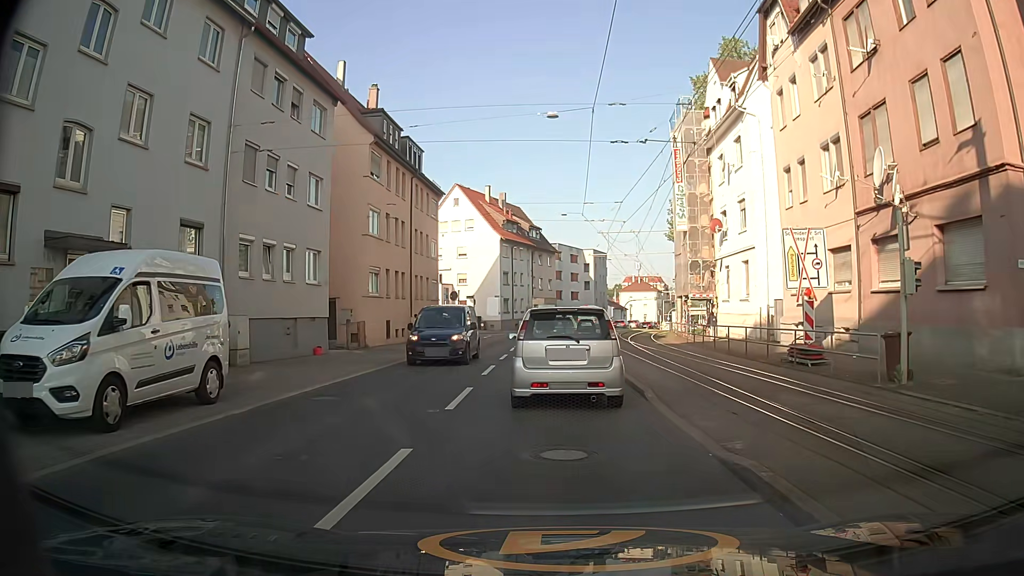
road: secondary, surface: asphalt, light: Day
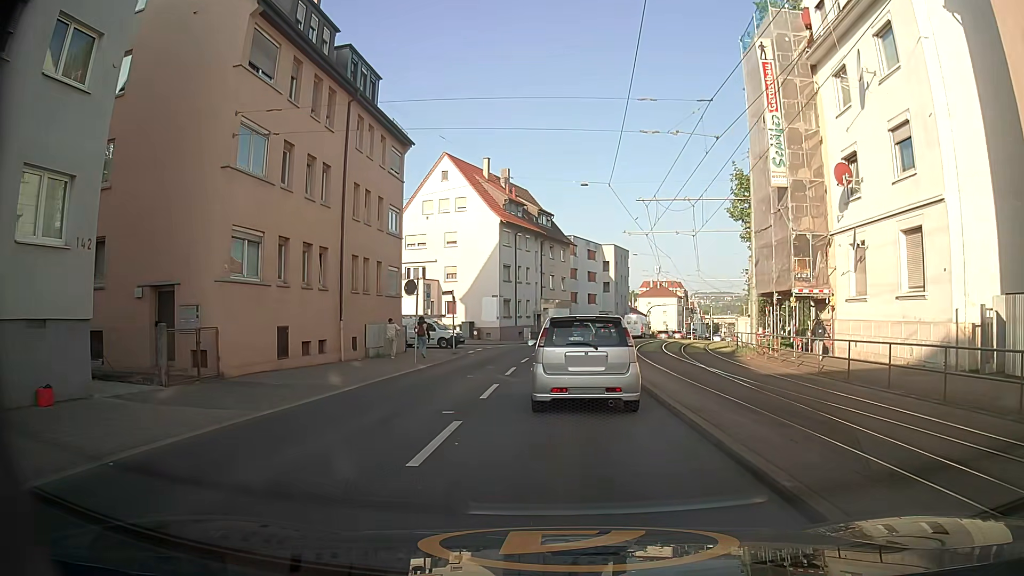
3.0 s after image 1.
(+0.1, +15.7) m; 0°
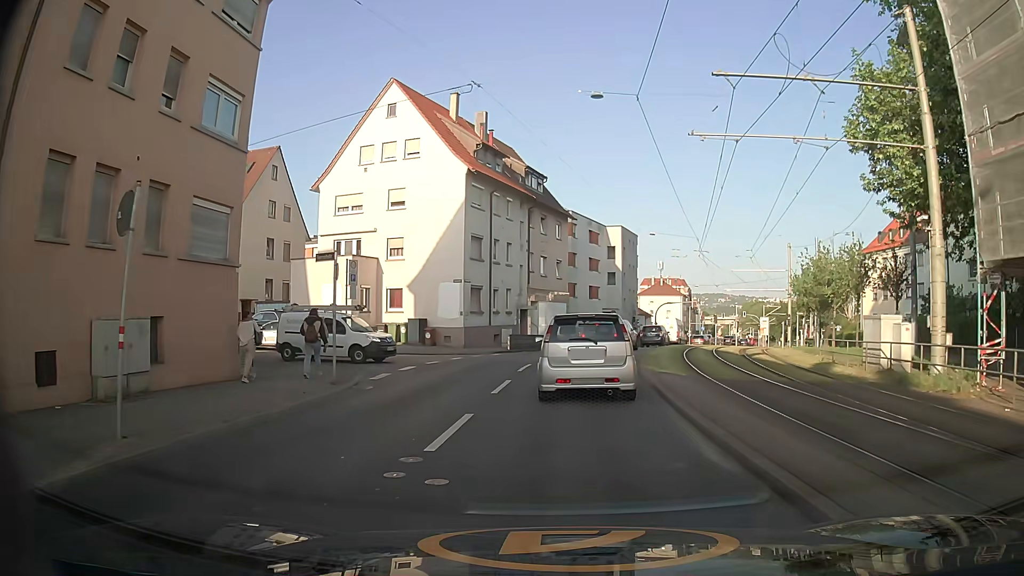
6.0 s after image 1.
(0.0, +17.5) m; -1°
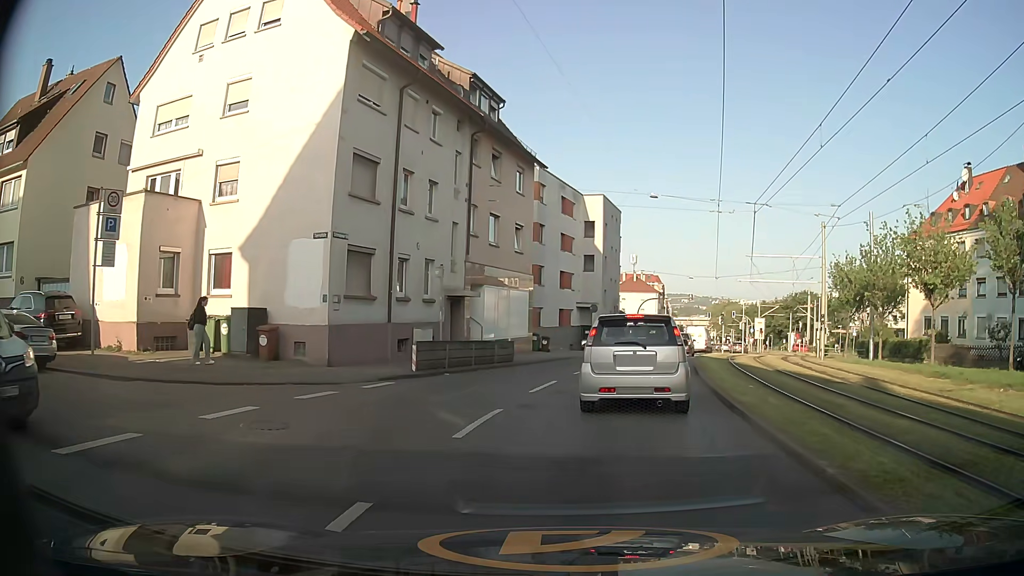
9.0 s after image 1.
(+0.6, +17.1) m; +3°
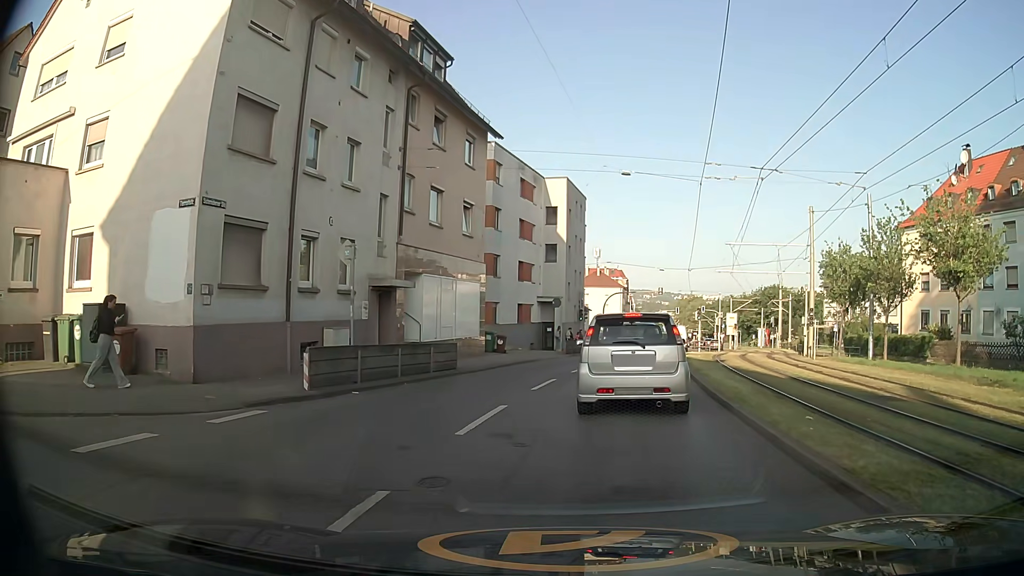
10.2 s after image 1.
(+0.2, +5.2) m; +3°
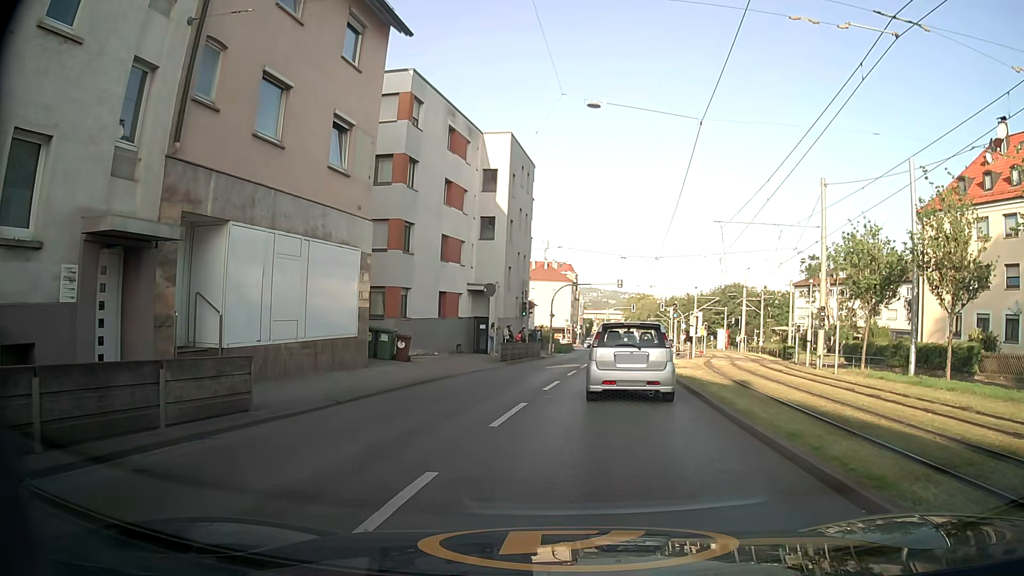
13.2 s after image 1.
(+0.6, +11.0) m; +5°
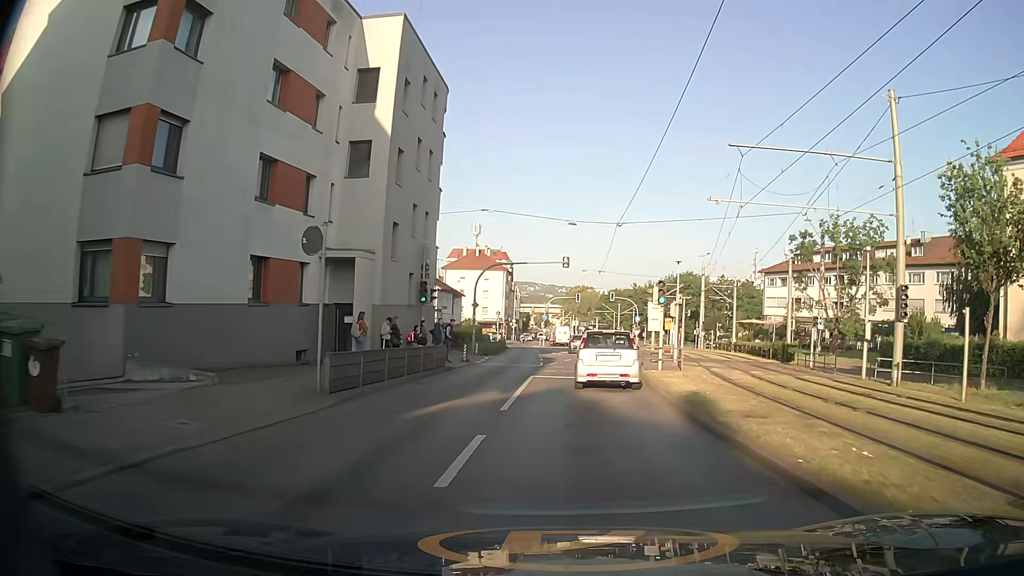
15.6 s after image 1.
(+1.0, +16.0) m; +5°
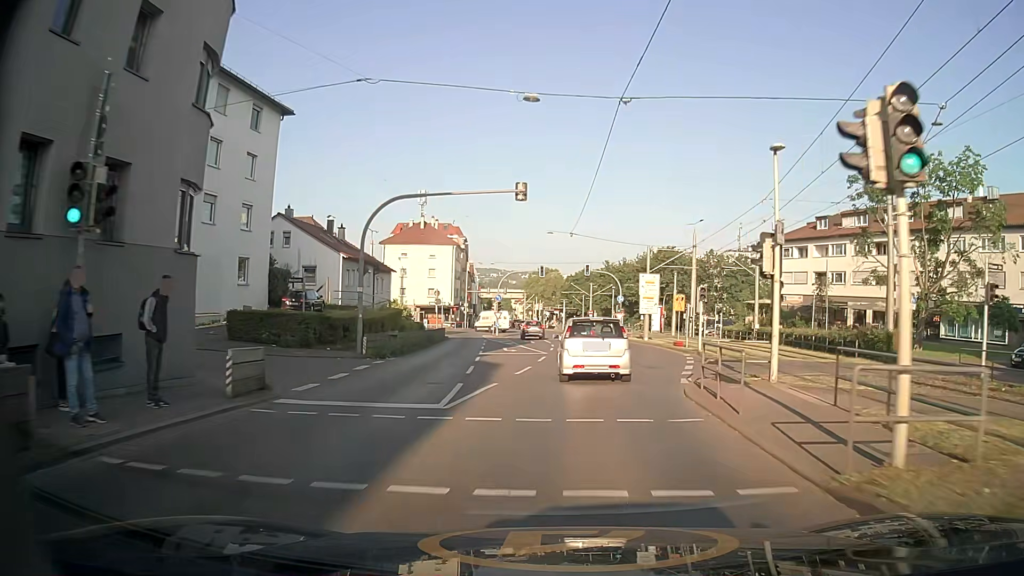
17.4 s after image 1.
(+0.8, +20.4) m; +3°
(0, +10) (0, +20) (+1, +30) (0, +40) (-1, +50) (-2, +60) (-3, +70) (-5, +80) (-9, +88) (-18, +92) m
